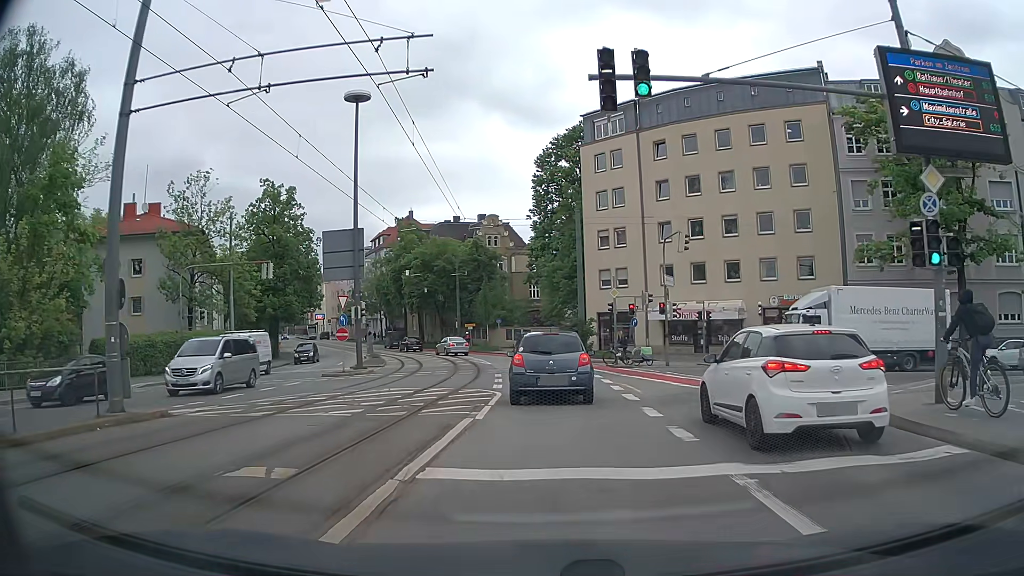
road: tertiary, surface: asphalt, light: Day
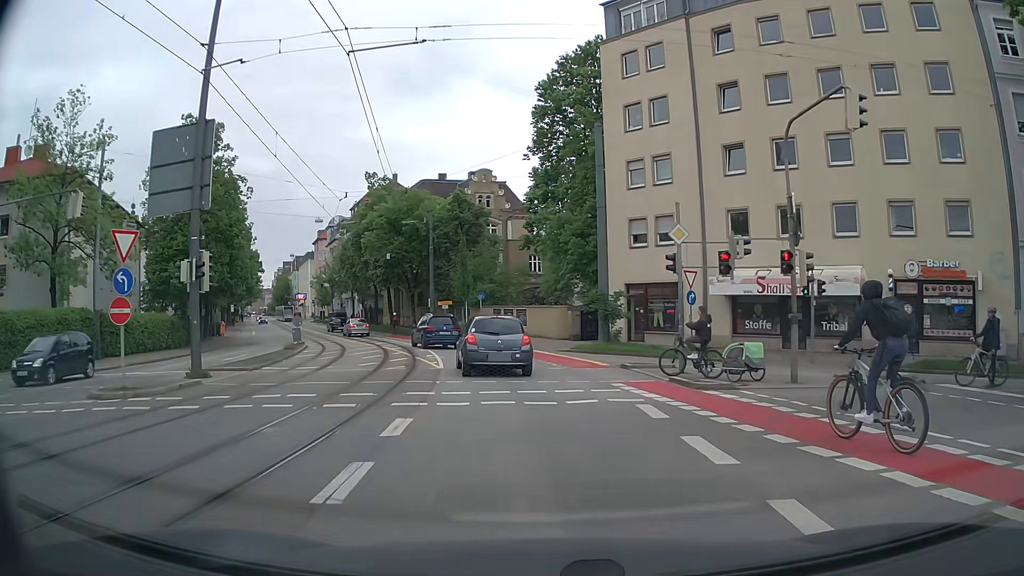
(+0.2, +16.9) m; 0°
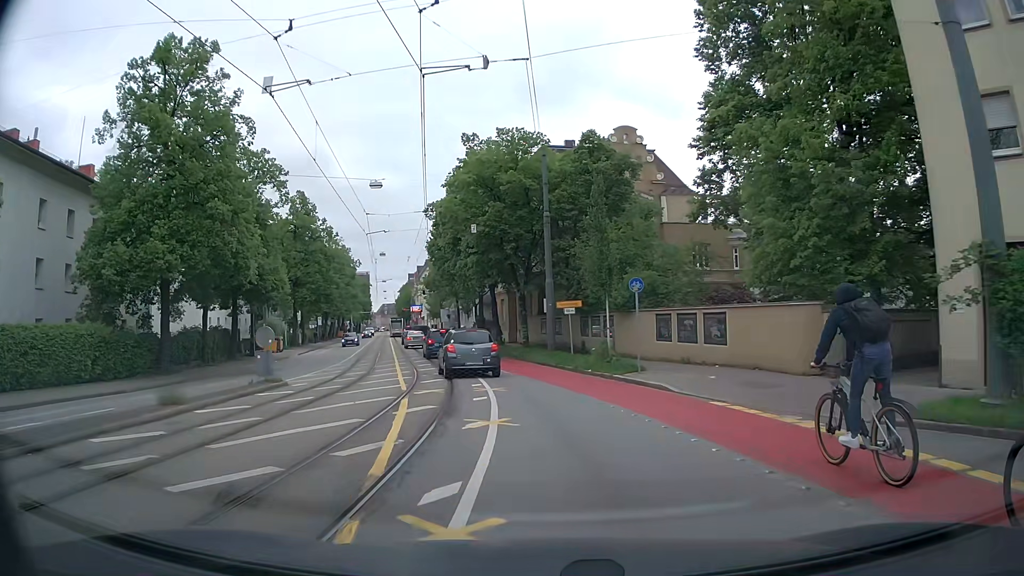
(-2.1, +20.0) m; -12°
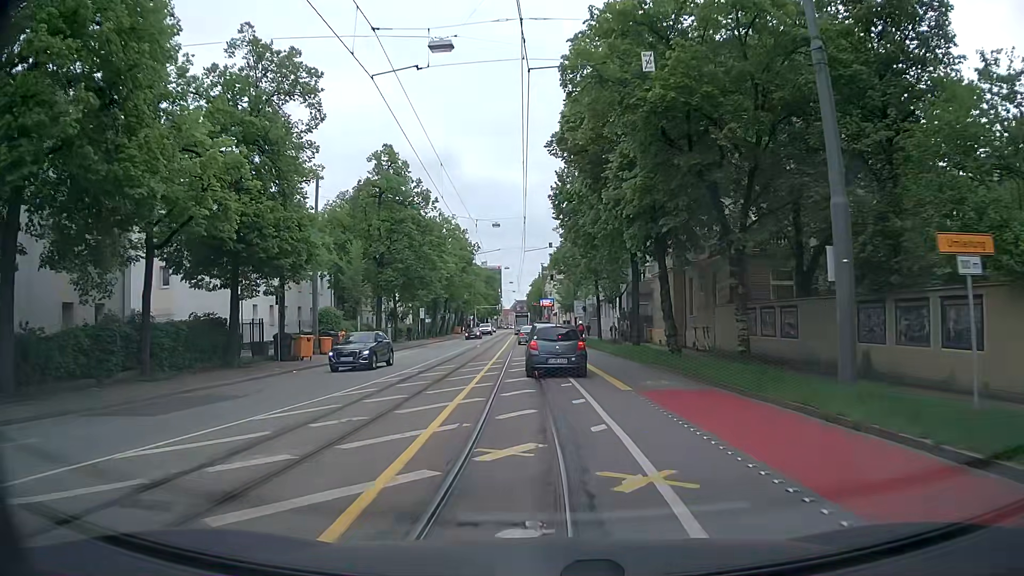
(-2.4, +18.6) m; -13°
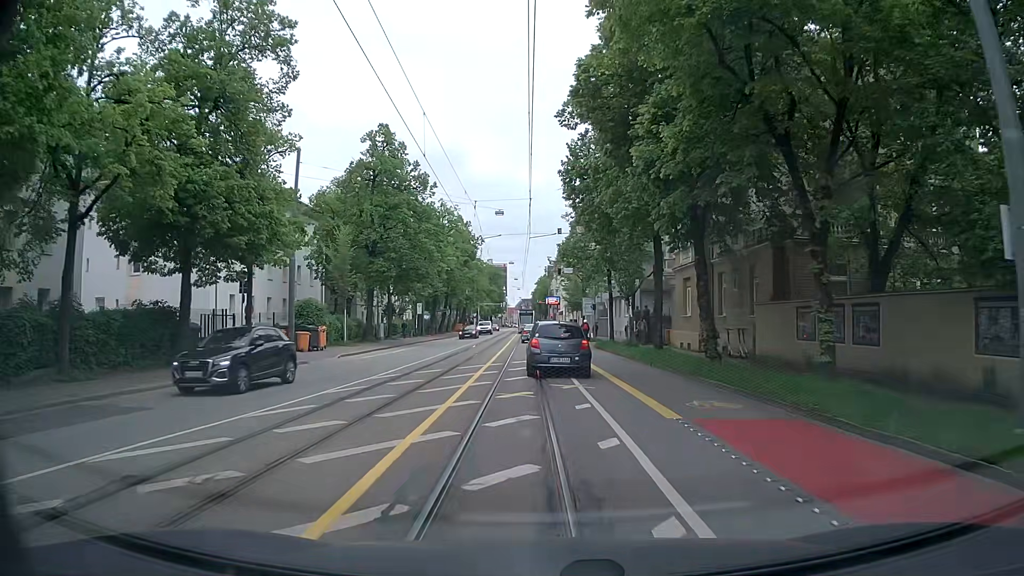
(0.0, +4.9) m; +1°
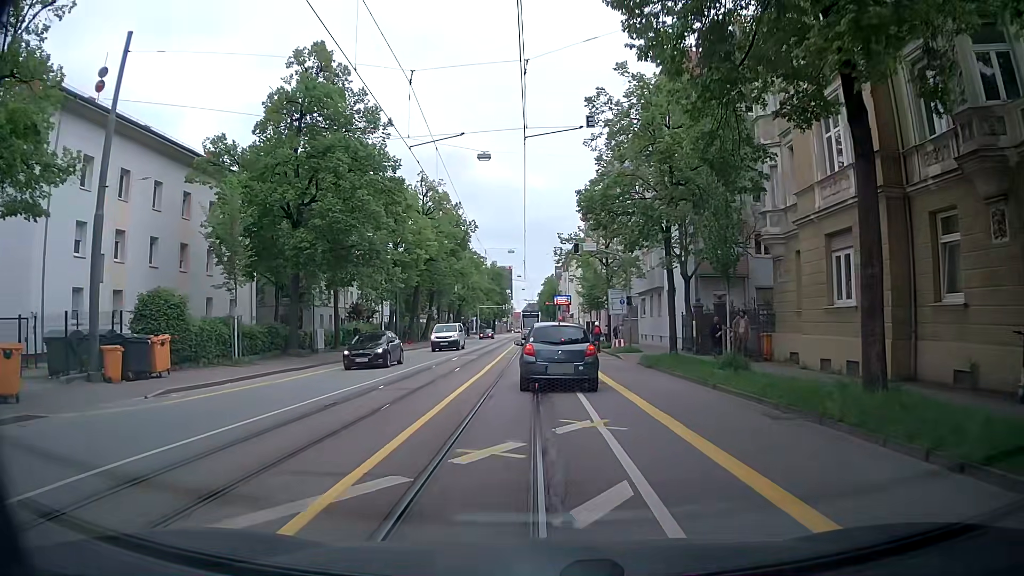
(-0.3, +18.0) m; -2°
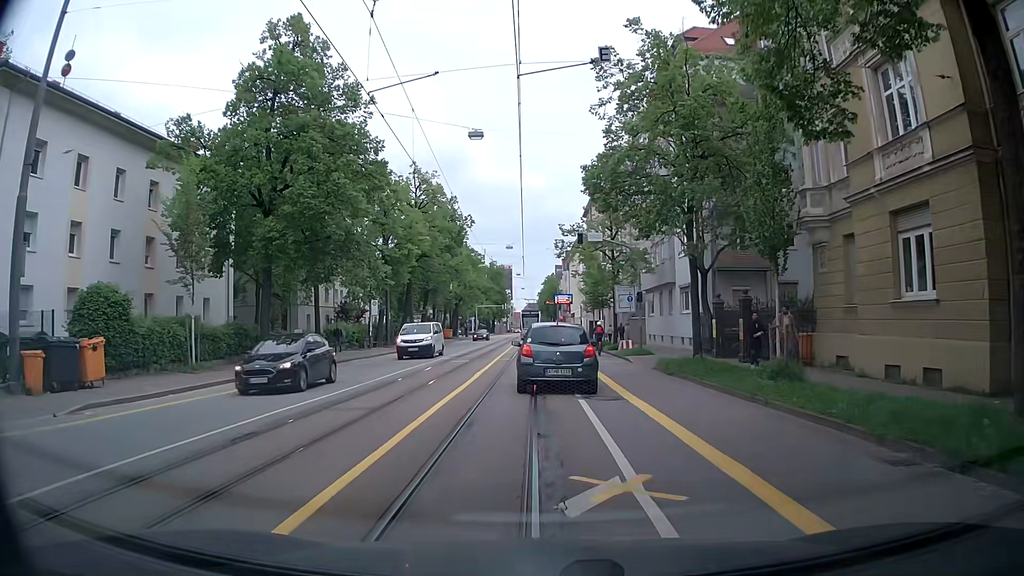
(+0.1, +3.8) m; +1°
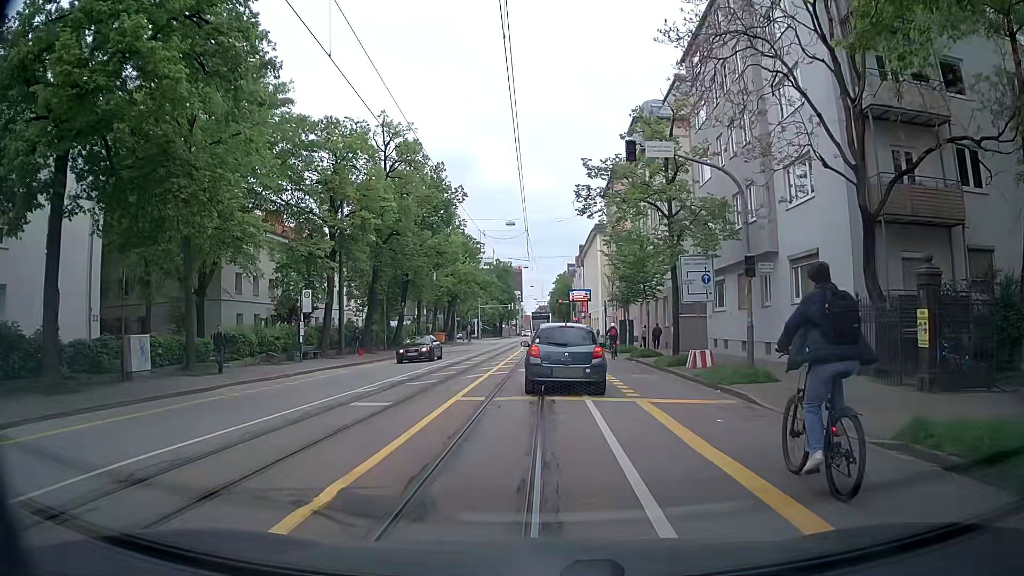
(-0.1, +16.4) m; -2°
